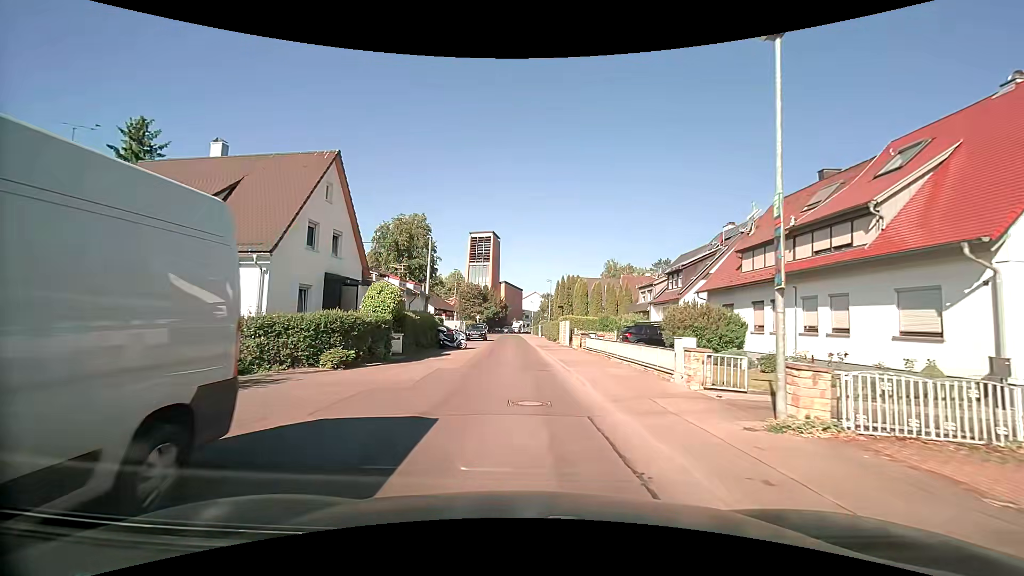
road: residential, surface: asphalt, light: Day
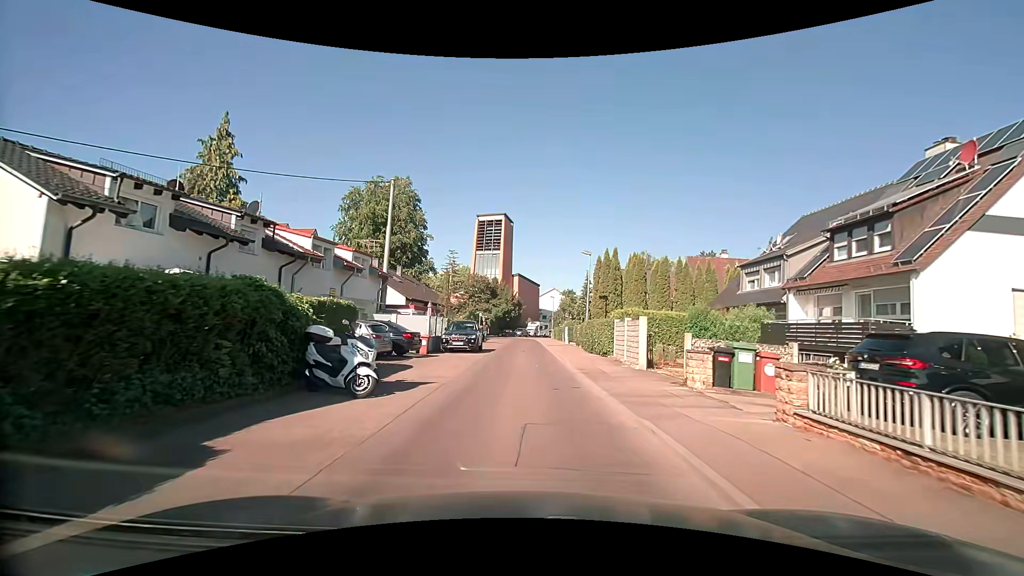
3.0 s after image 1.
(-0.4, +20.2) m; -2°
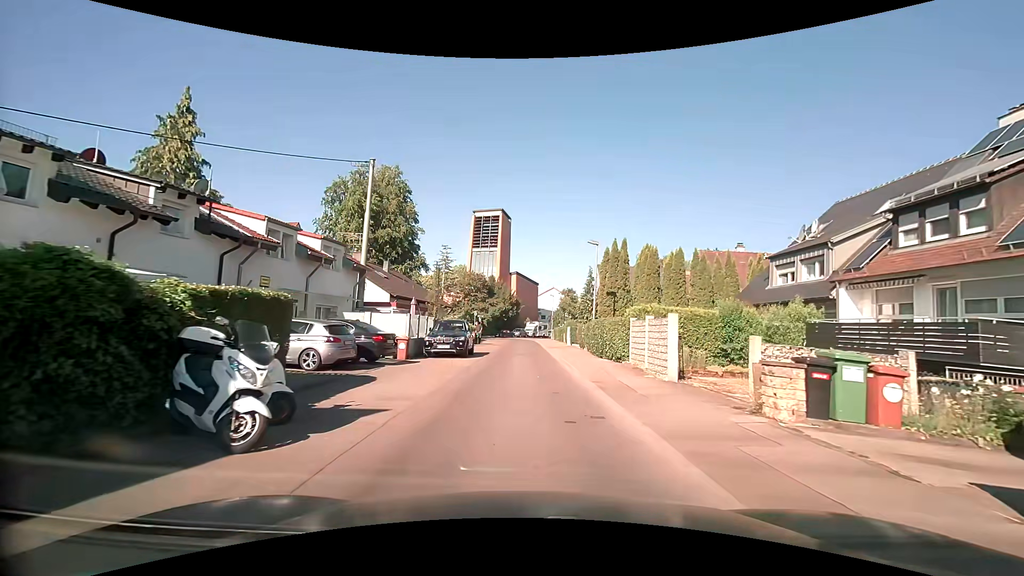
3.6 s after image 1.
(0.0, +3.8) m; 0°
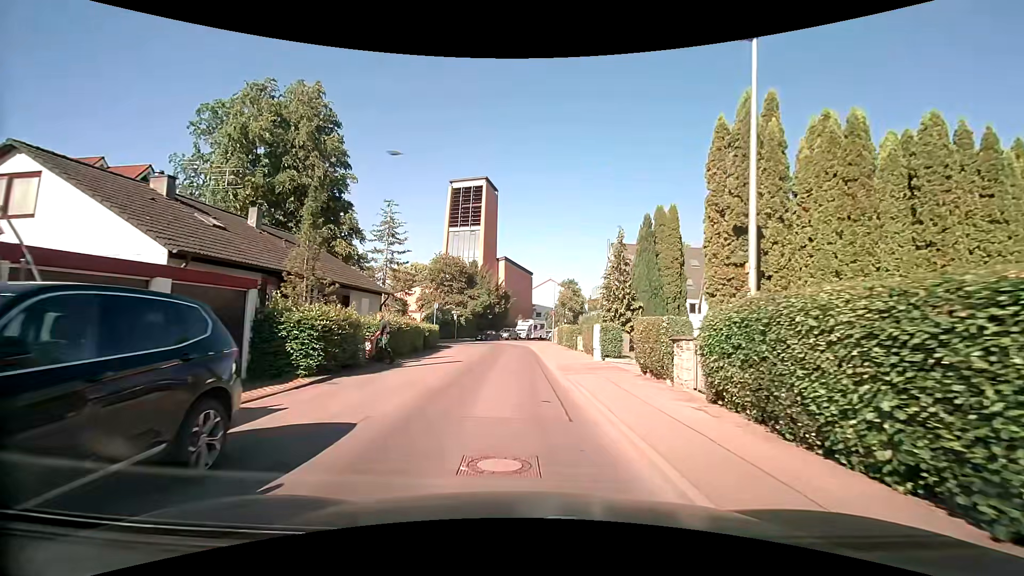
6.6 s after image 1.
(+0.4, +19.9) m; +1°
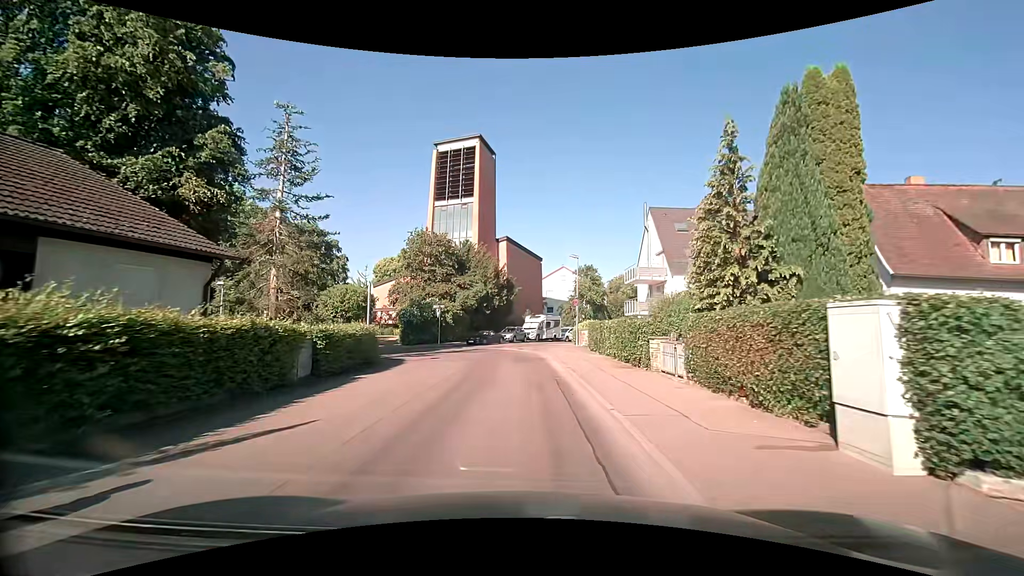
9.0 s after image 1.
(-0.1, +16.0) m; -1°
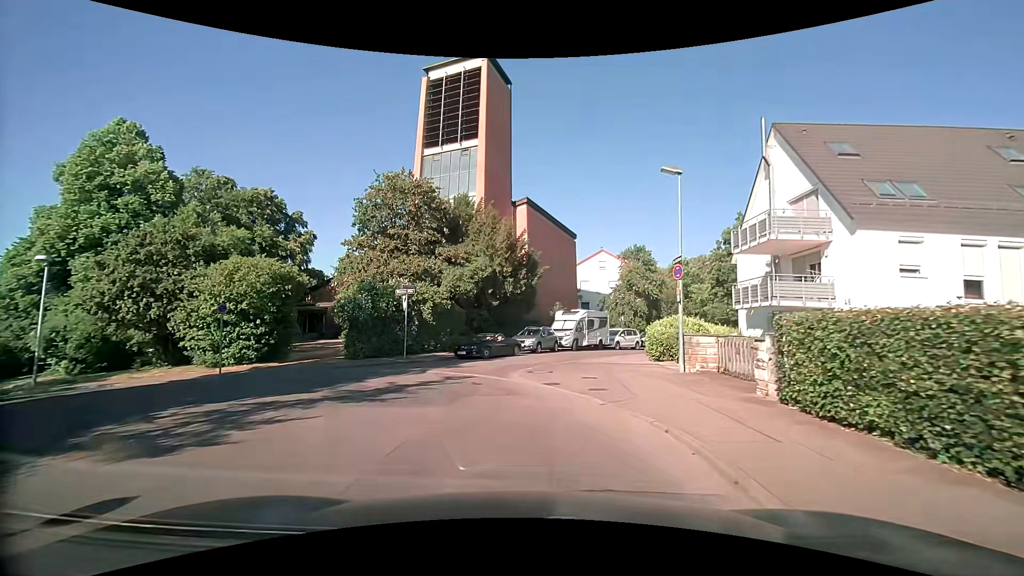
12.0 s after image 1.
(-0.2, +18.1) m; -3°
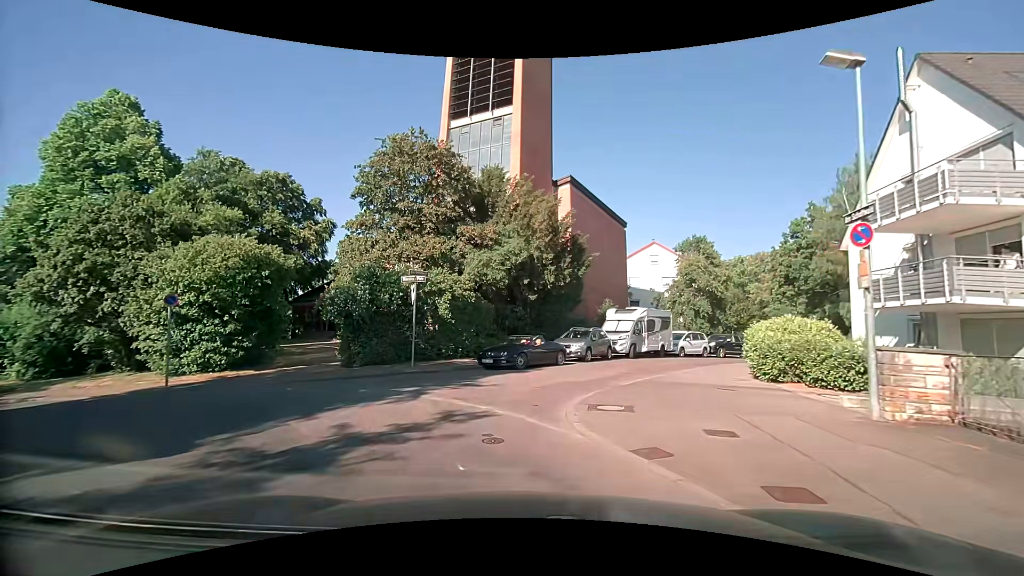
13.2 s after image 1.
(-0.1, +6.0) m; -4°
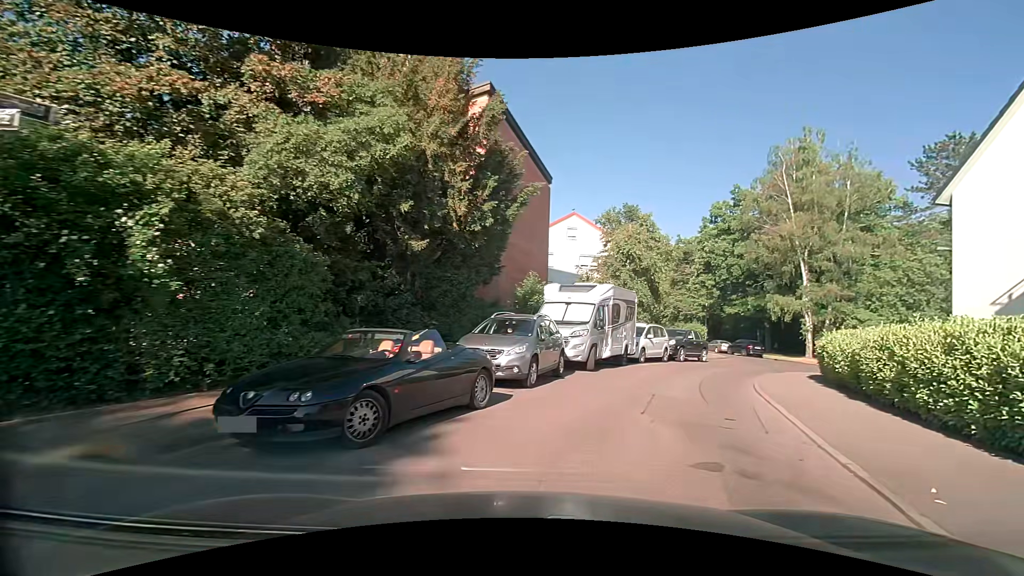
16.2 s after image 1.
(-0.3, +12.4) m; +12°
